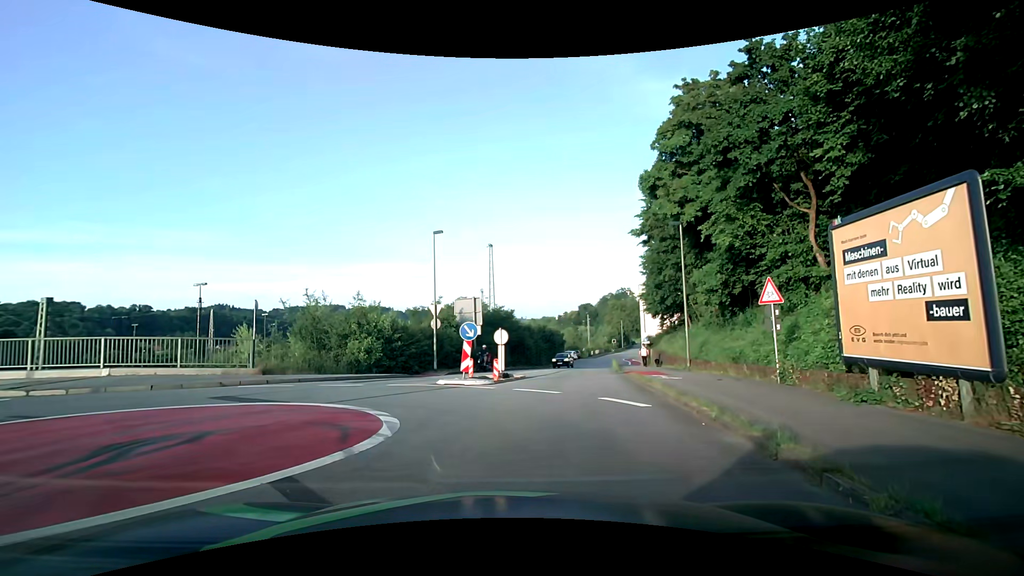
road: residential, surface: asphalt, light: Day
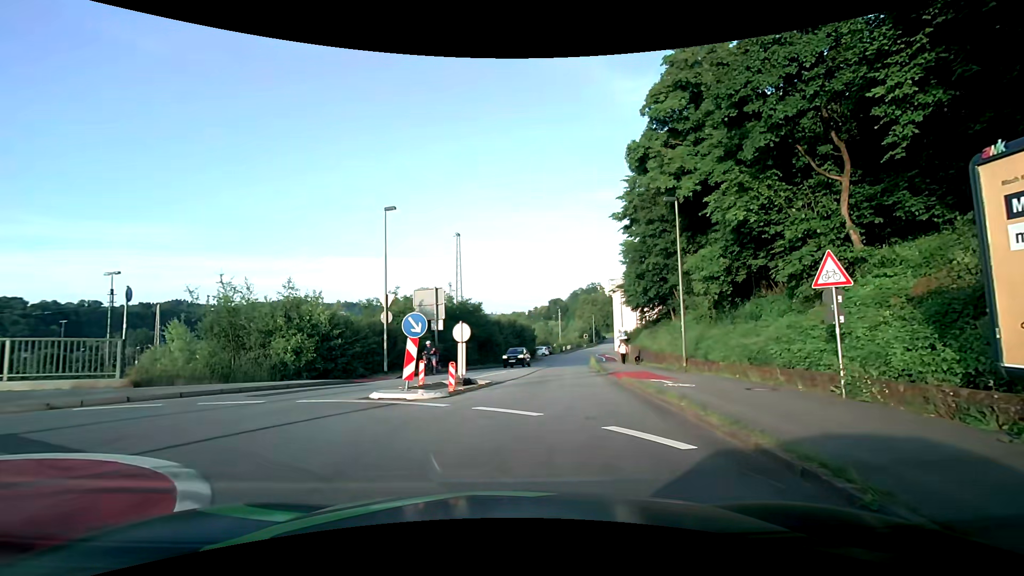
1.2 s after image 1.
(+0.1, +4.4) m; +3°
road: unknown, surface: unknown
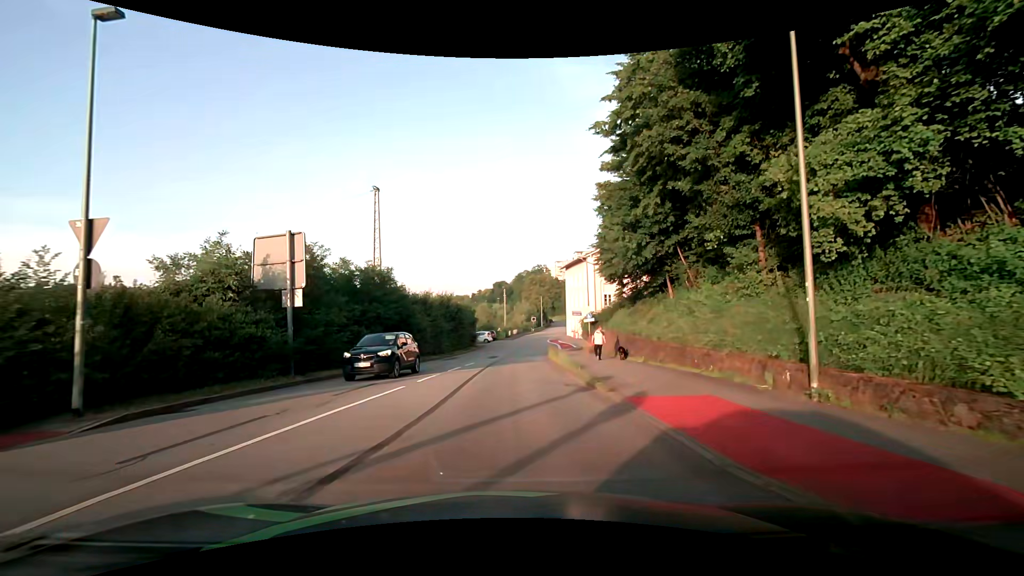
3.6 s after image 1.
(+0.7, +13.7) m; +5°
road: residential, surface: asphalt
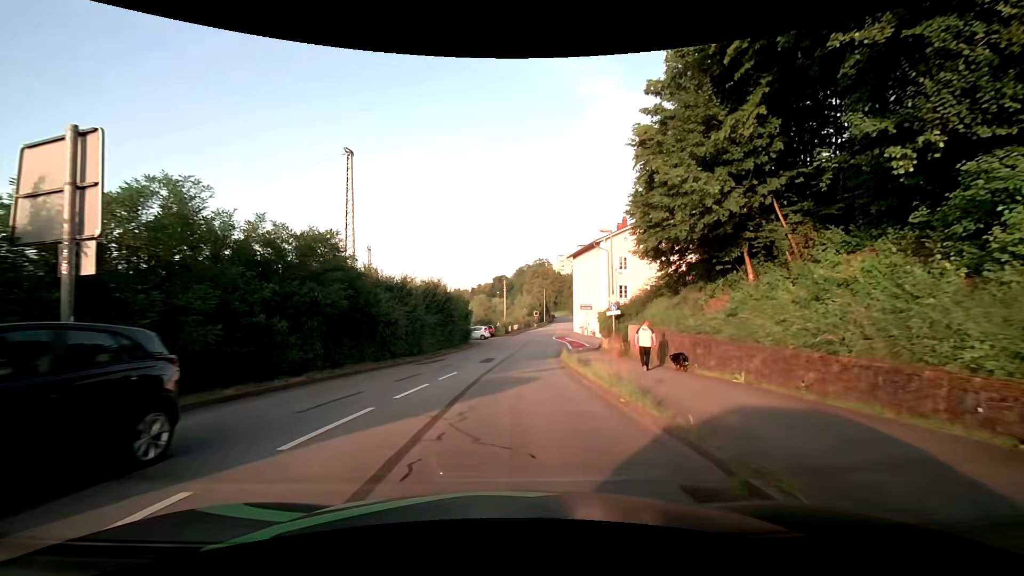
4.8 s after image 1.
(+0.1, +9.2) m; 0°
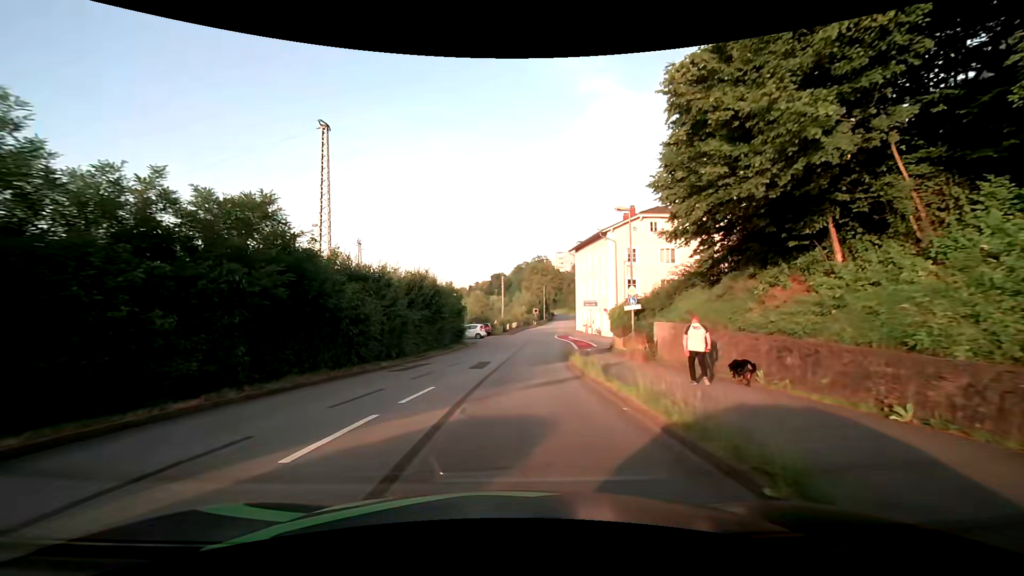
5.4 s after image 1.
(0.0, +5.2) m; 0°
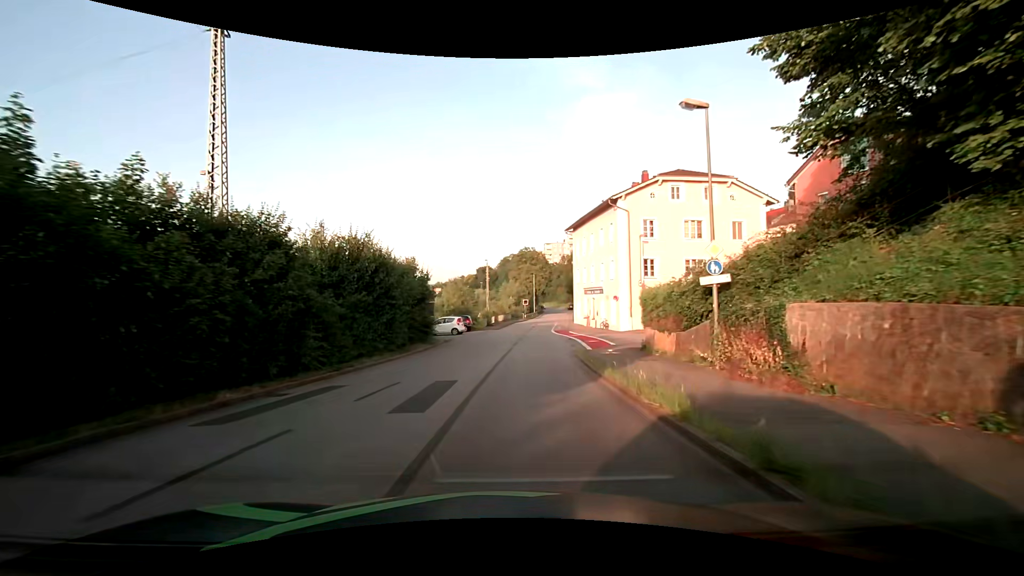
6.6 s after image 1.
(+0.2, +11.7) m; +2°
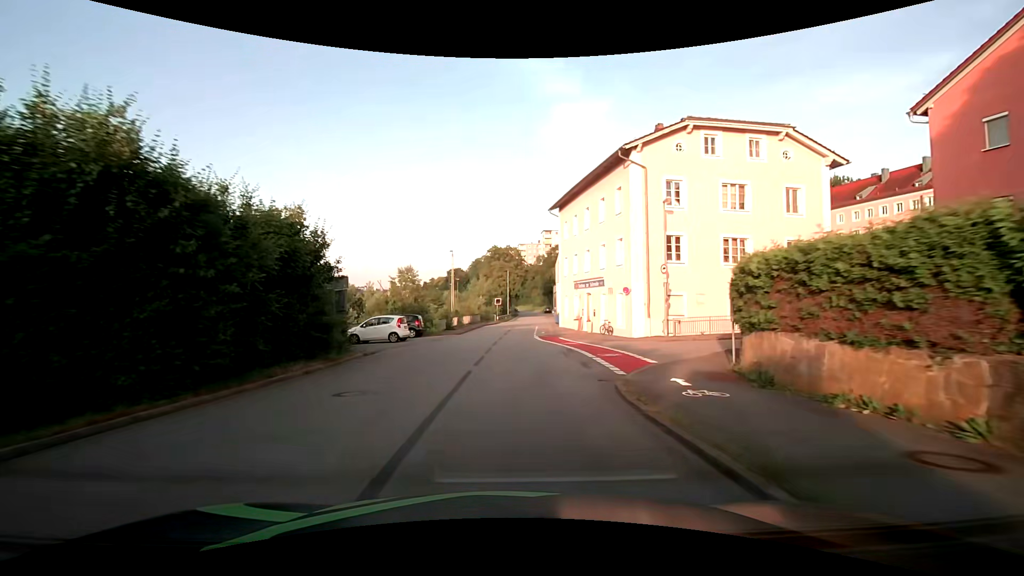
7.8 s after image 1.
(+0.3, +13.5) m; +3°
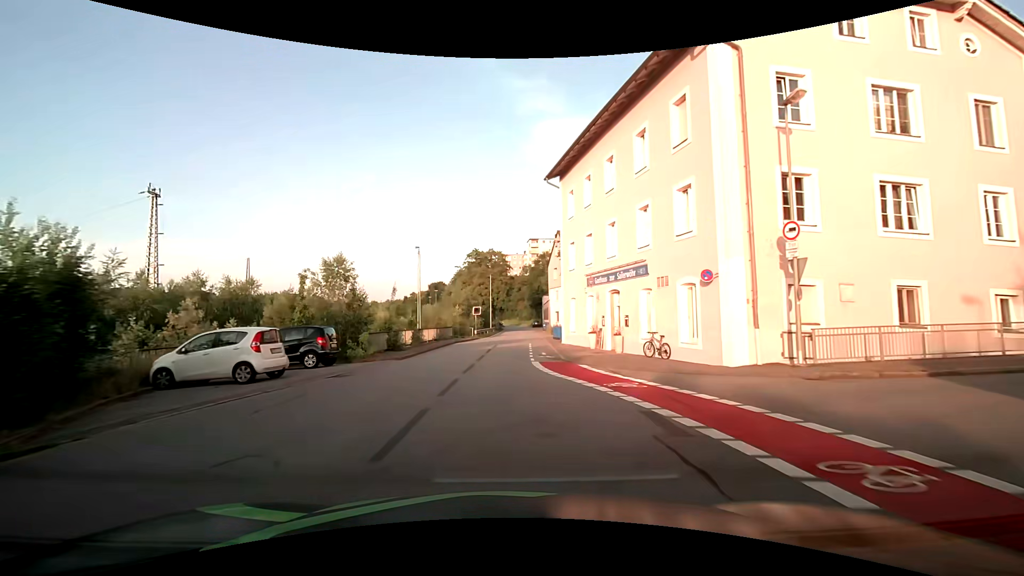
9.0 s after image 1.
(+0.3, +14.8) m; +2°
(0, +10) (0, +20) (+1, +30) (+1, +40) (+2, +50) (+2, +60) (+3, +70) (+3, +80) (+3, +90) (+3, +100) m
